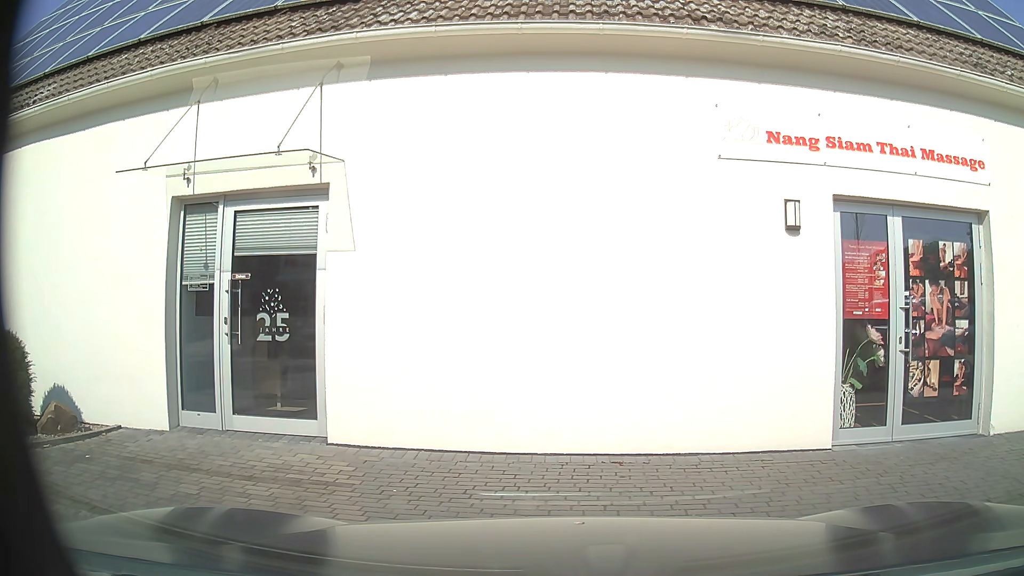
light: Day
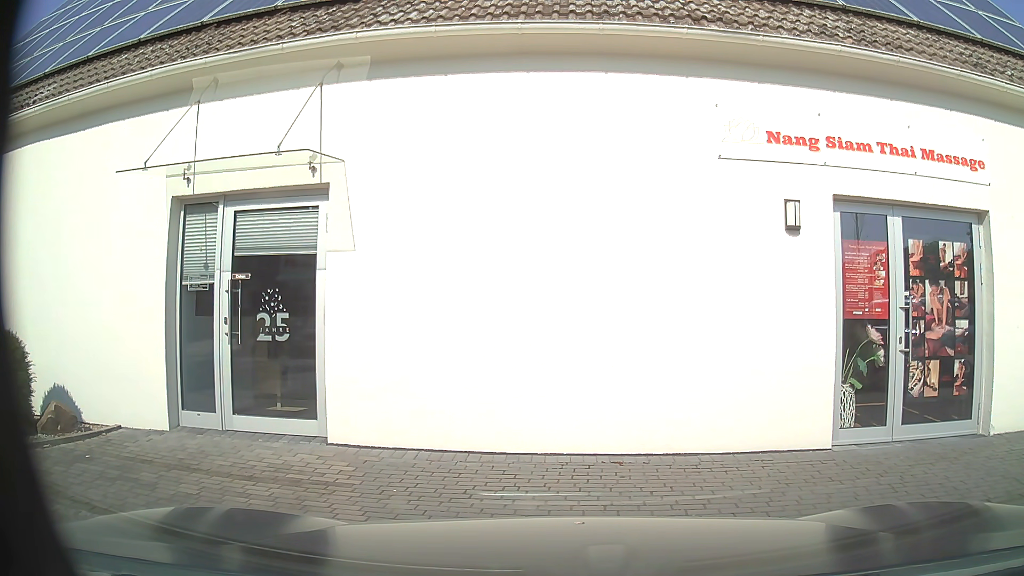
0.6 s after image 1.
(0.0, 0.0) m; 0°
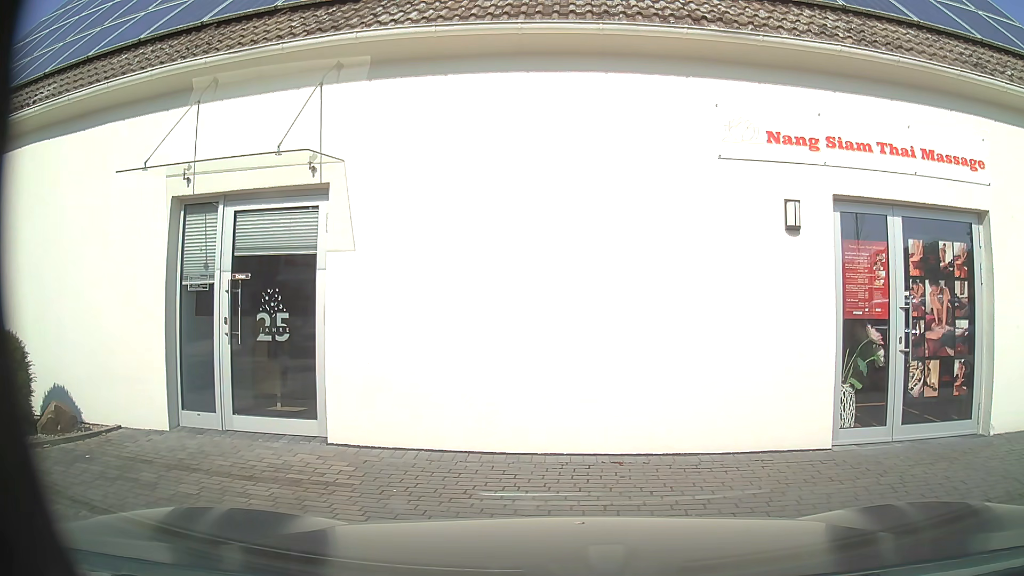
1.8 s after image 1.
(0.0, 0.0) m; 0°
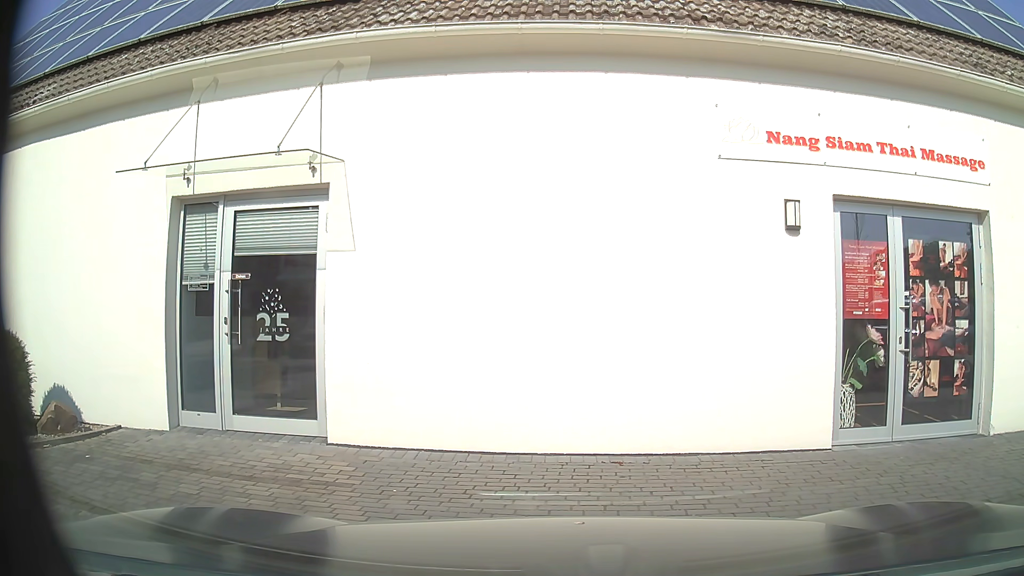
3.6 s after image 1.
(0.0, 0.0) m; 0°
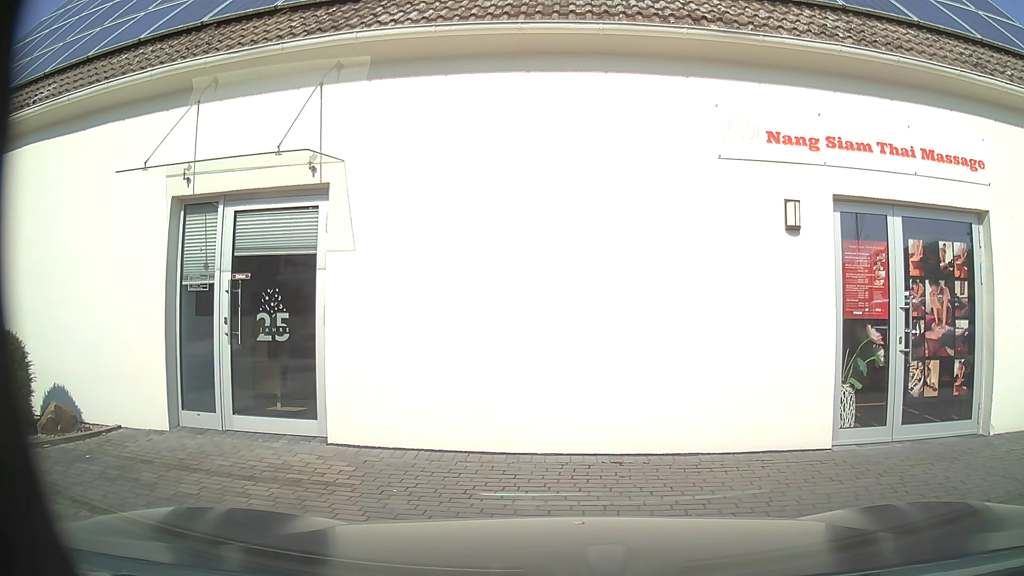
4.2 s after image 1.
(0.0, 0.0) m; 0°
